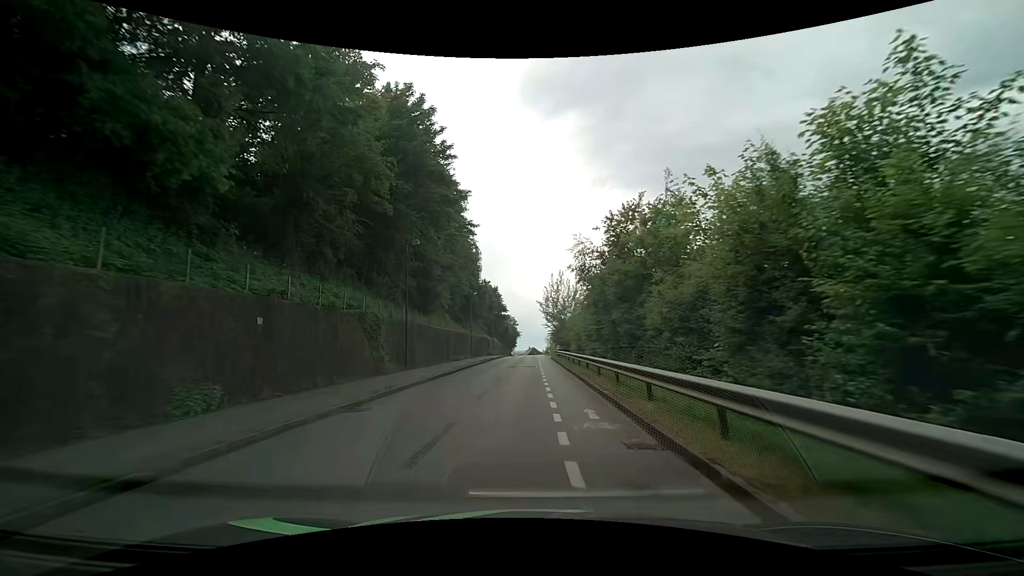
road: residential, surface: asphalt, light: Day
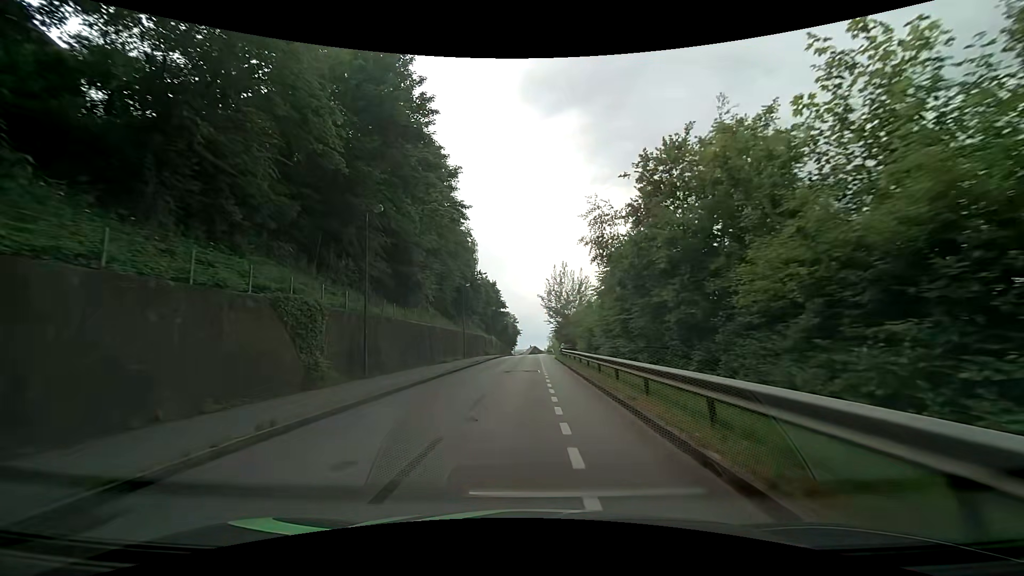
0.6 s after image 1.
(0.0, +7.5) m; 0°
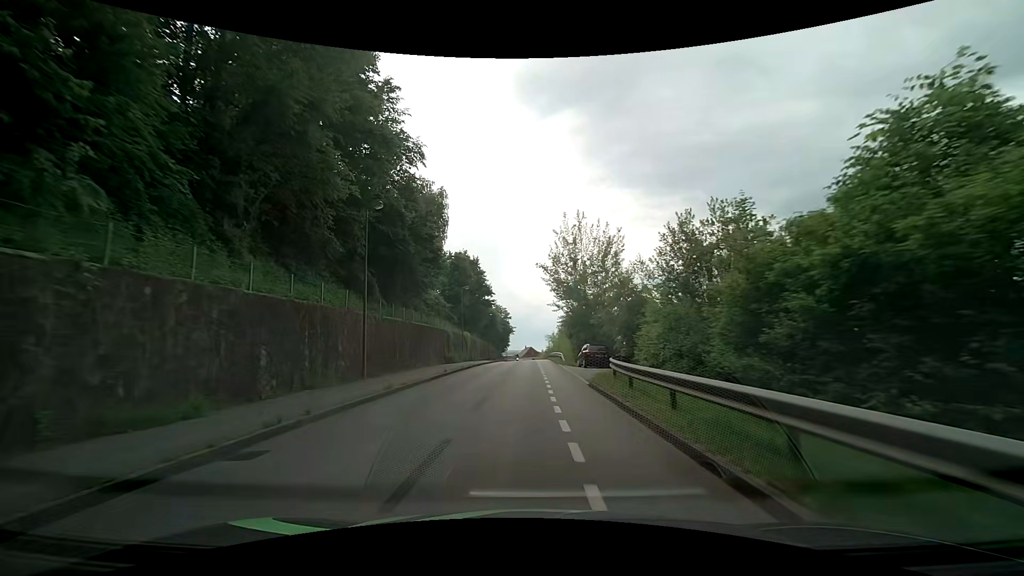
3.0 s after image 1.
(+0.1, +30.2) m; +1°
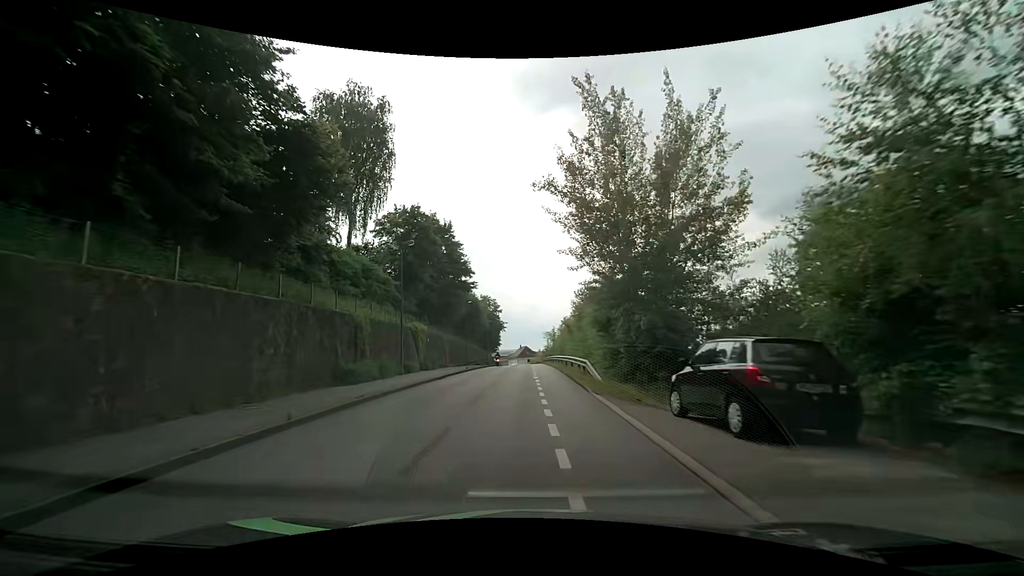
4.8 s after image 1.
(0.0, +22.8) m; 0°
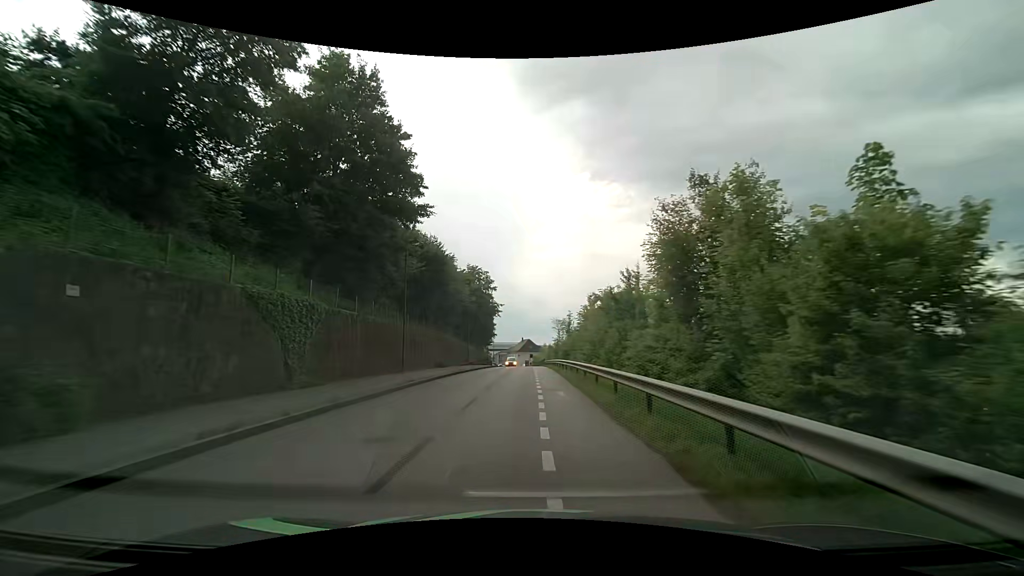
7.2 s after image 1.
(-0.1, +30.7) m; 0°
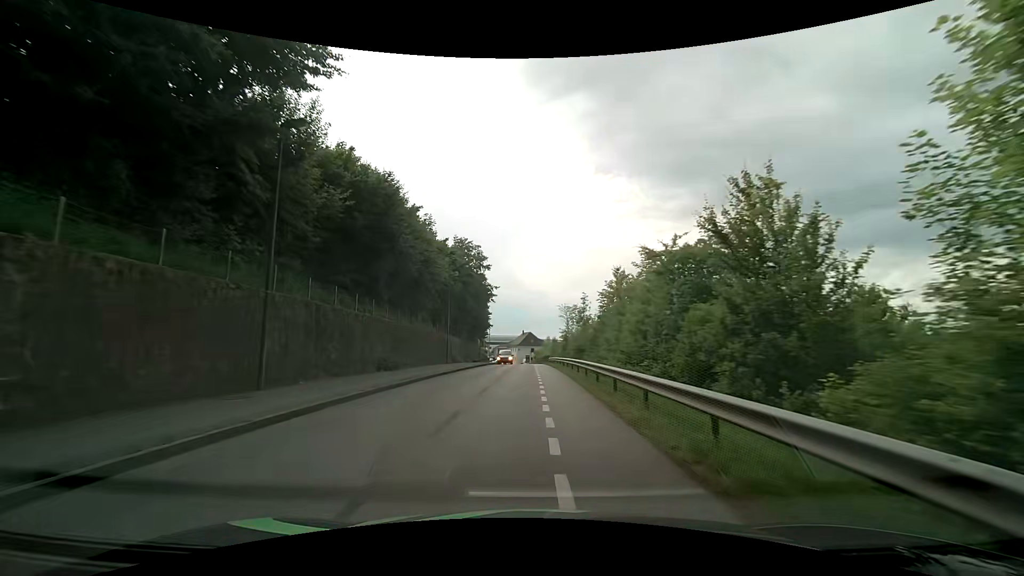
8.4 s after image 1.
(-0.1, +15.4) m; -1°
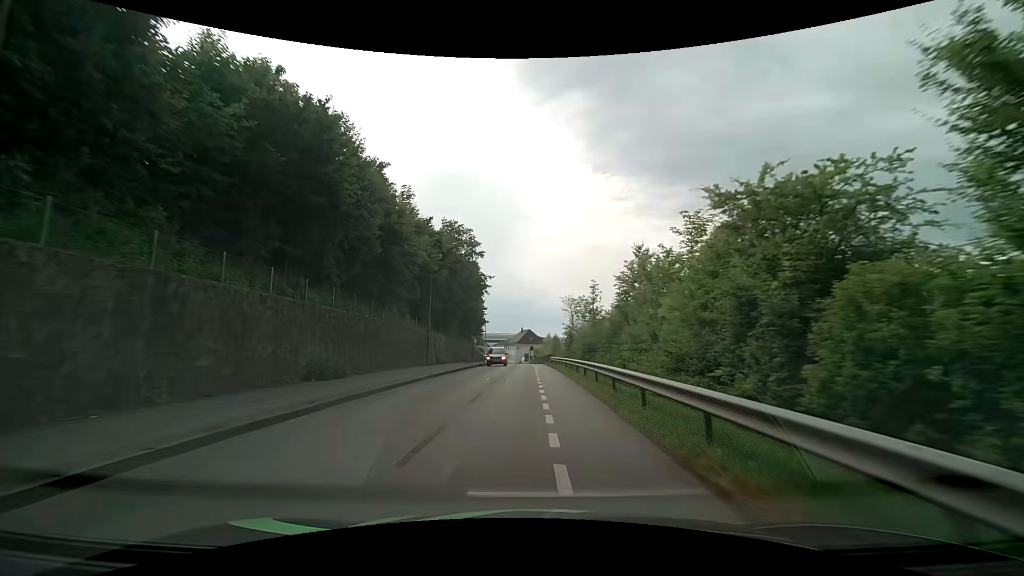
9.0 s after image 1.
(+0.1, +7.8) m; +1°
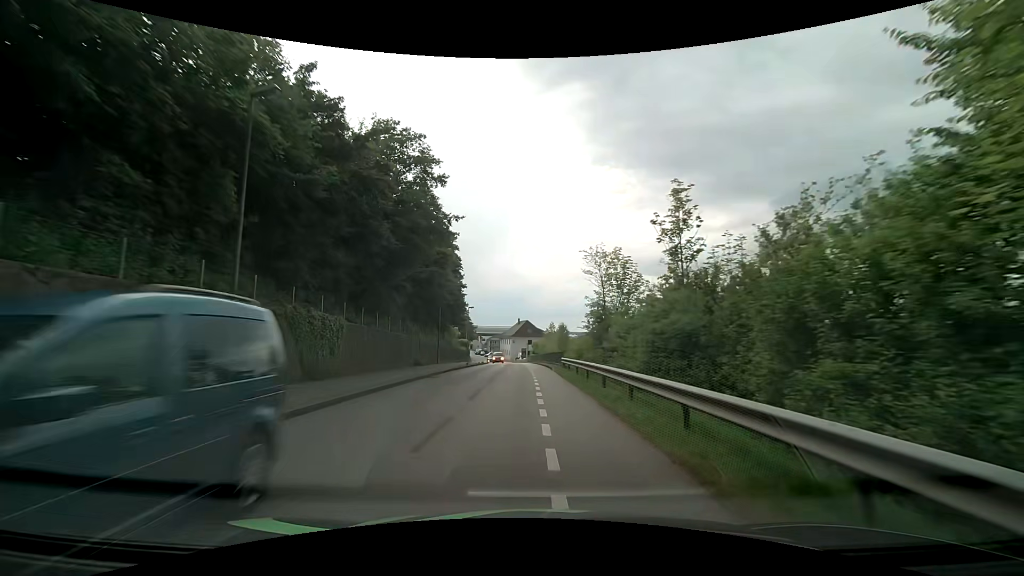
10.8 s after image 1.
(+0.1, +23.3) m; 0°
(0, +10) (0, +20) (0, +30) (0, +40) (0, +50) (-1, +60) (-1, +70) (-2, +80) (-3, +90) (-4, +100) m
